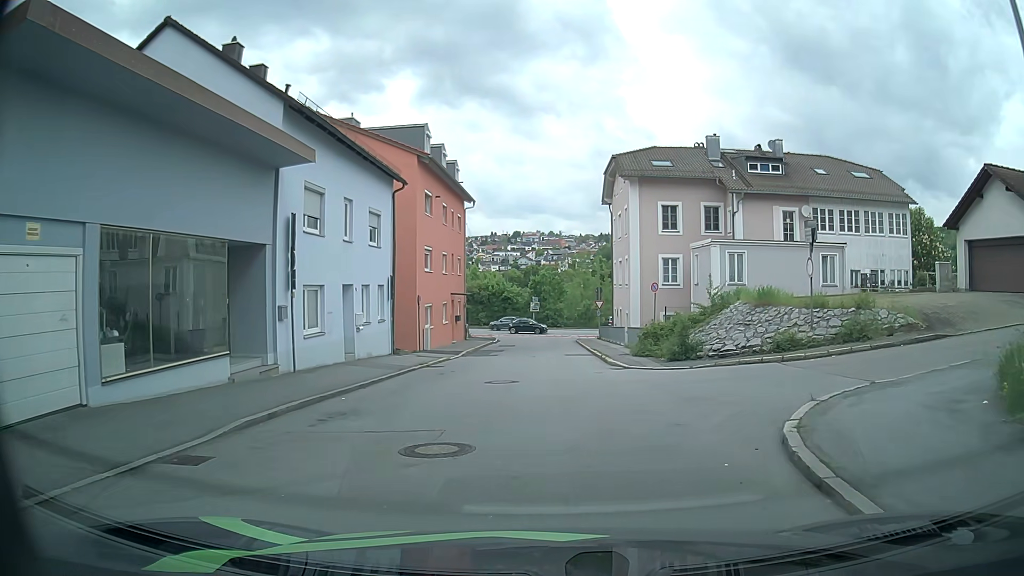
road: residential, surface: asphalt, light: Day
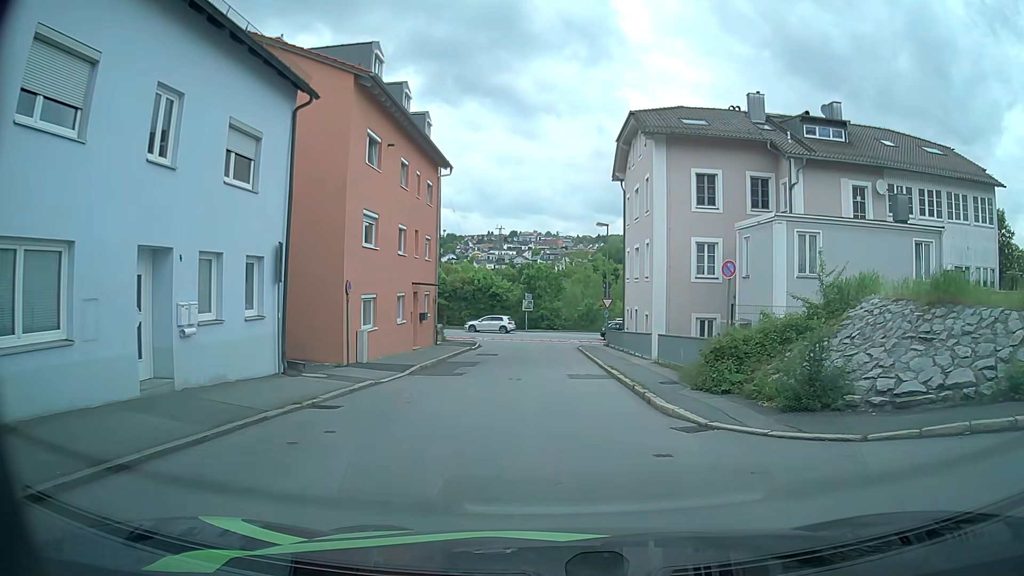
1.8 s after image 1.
(+0.2, +10.8) m; +2°
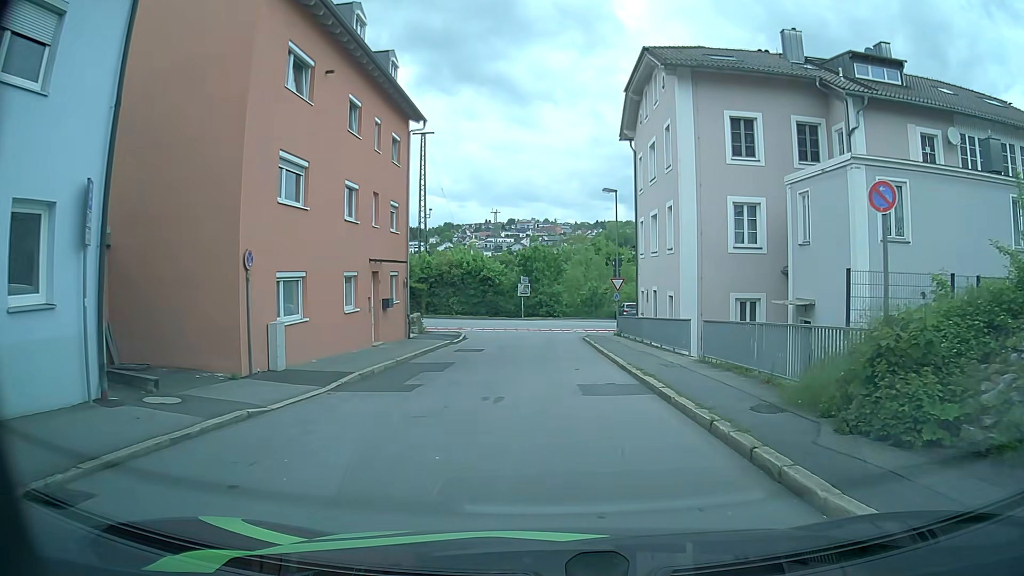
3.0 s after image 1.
(0.0, +7.2) m; 0°
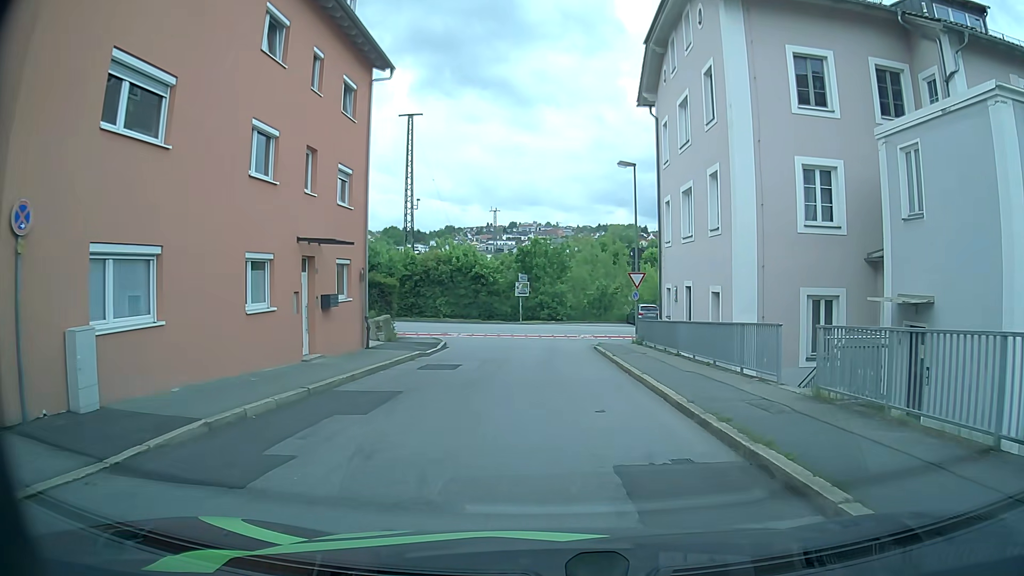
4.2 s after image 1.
(-0.1, +7.2) m; 0°
